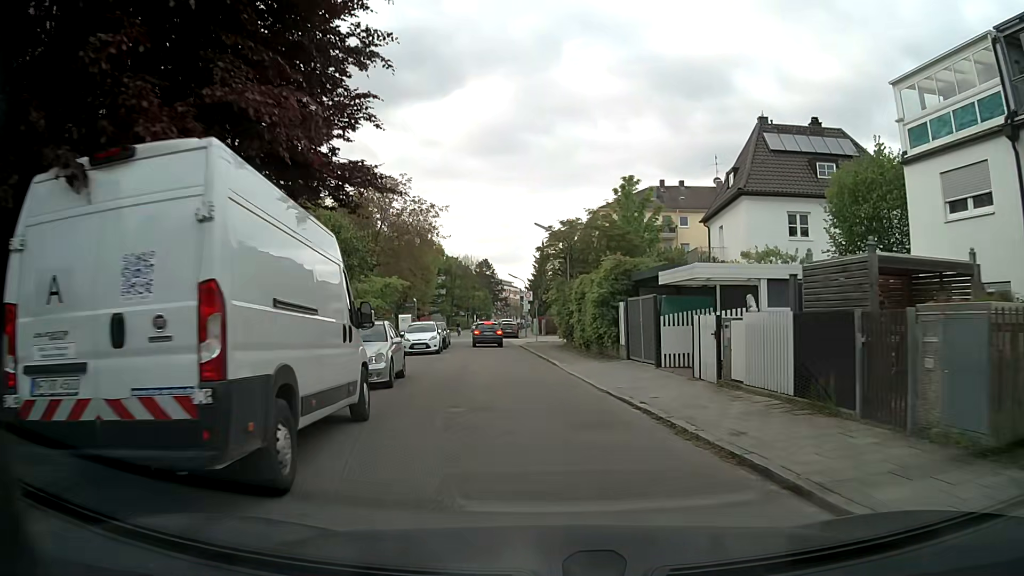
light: Day
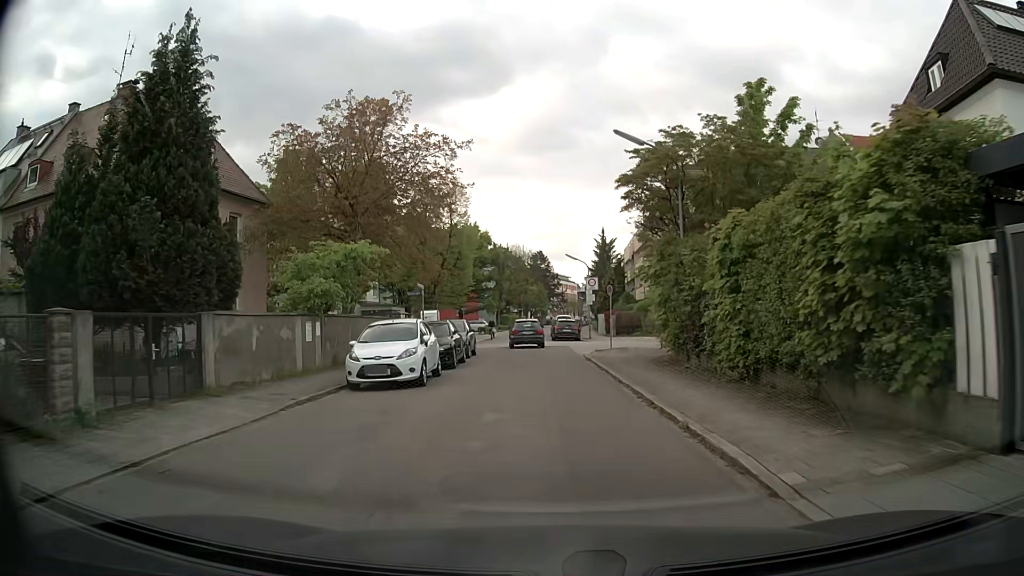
(-1.0, +15.8) m; -5°
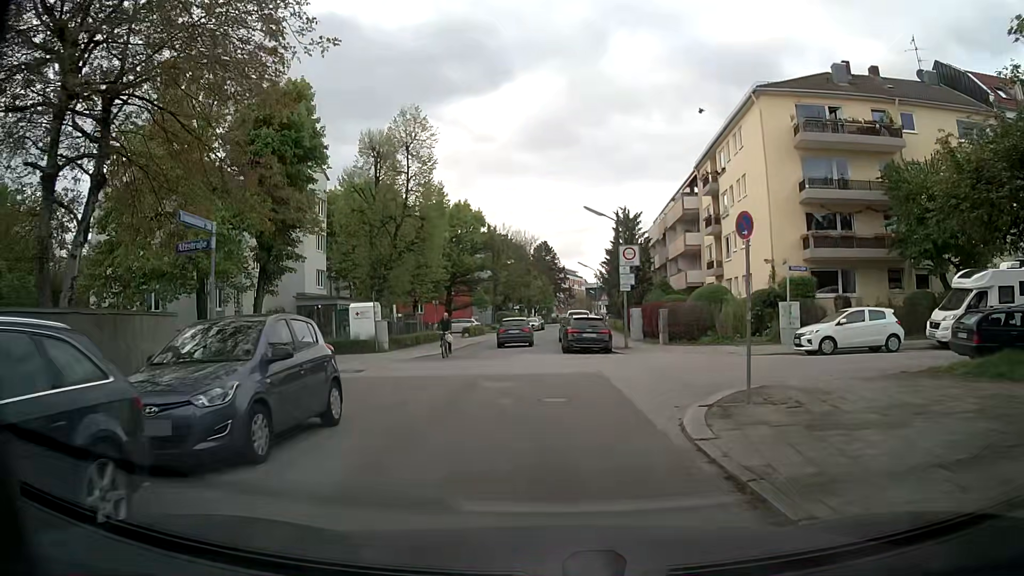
(0.0, +18.8) m; 0°
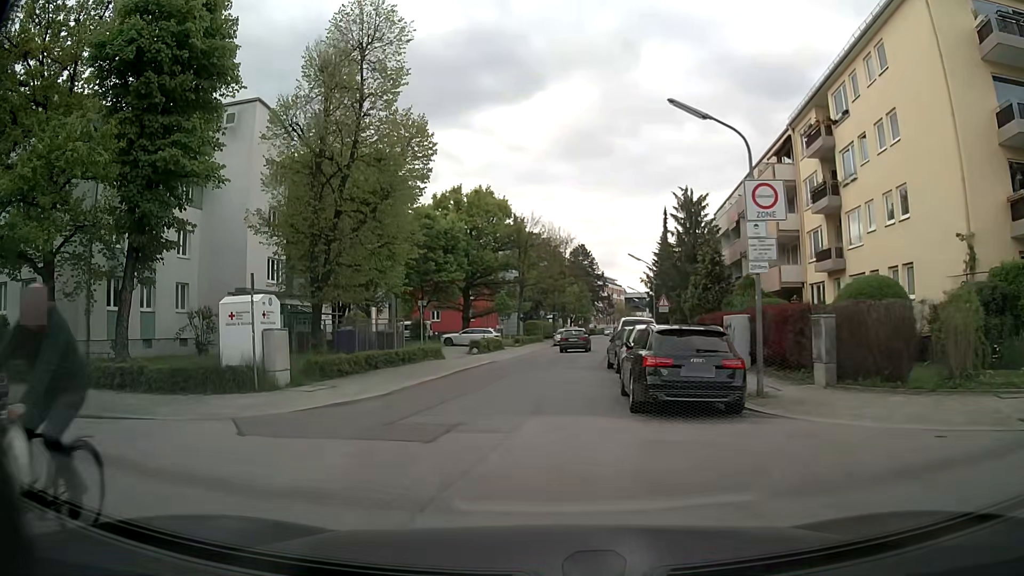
(-0.1, +15.0) m; -3°
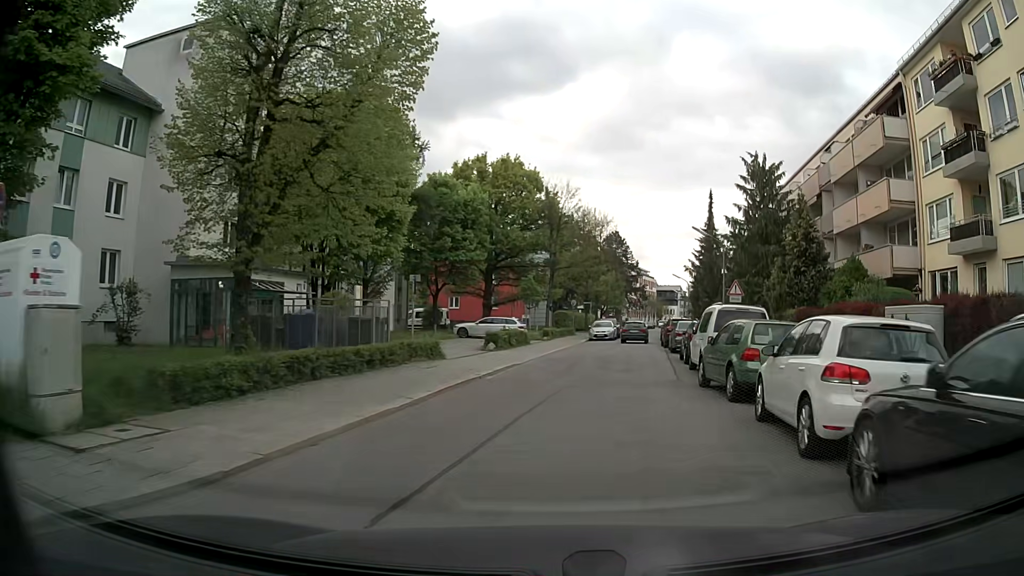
(-0.6, +9.7) m; -3°
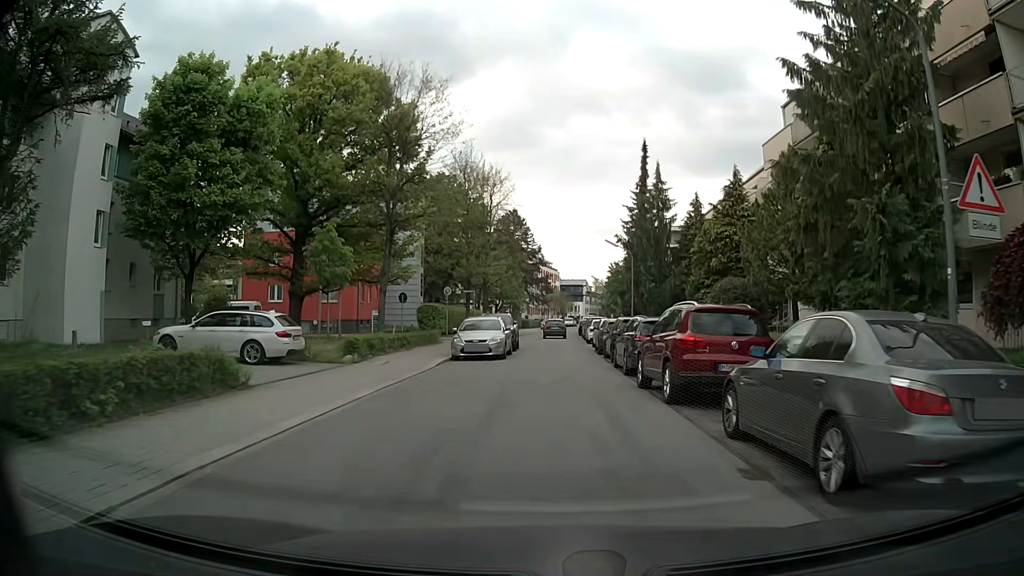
(+2.7, +26.0) m; +10°
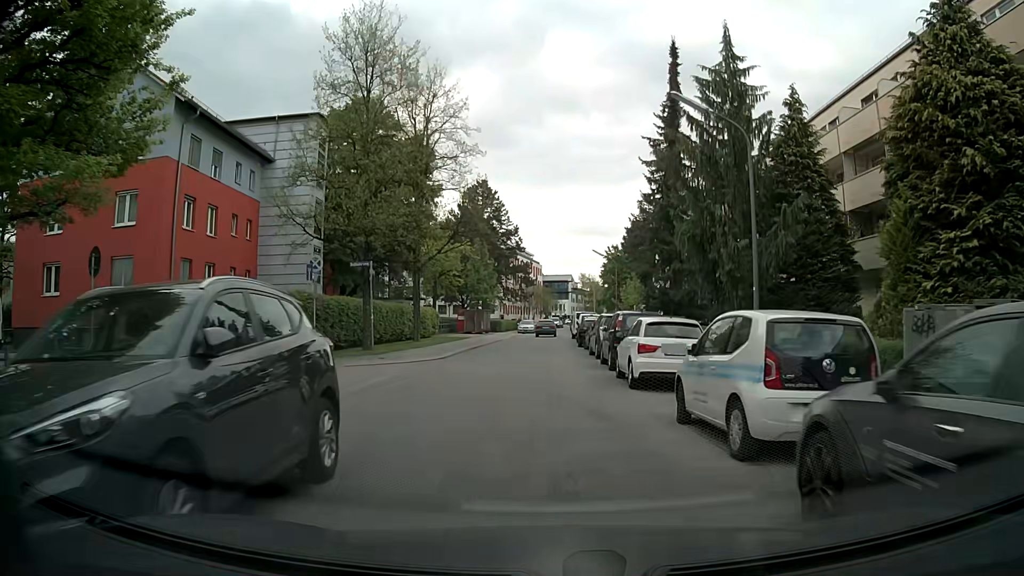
(-0.2, +26.1) m; +1°
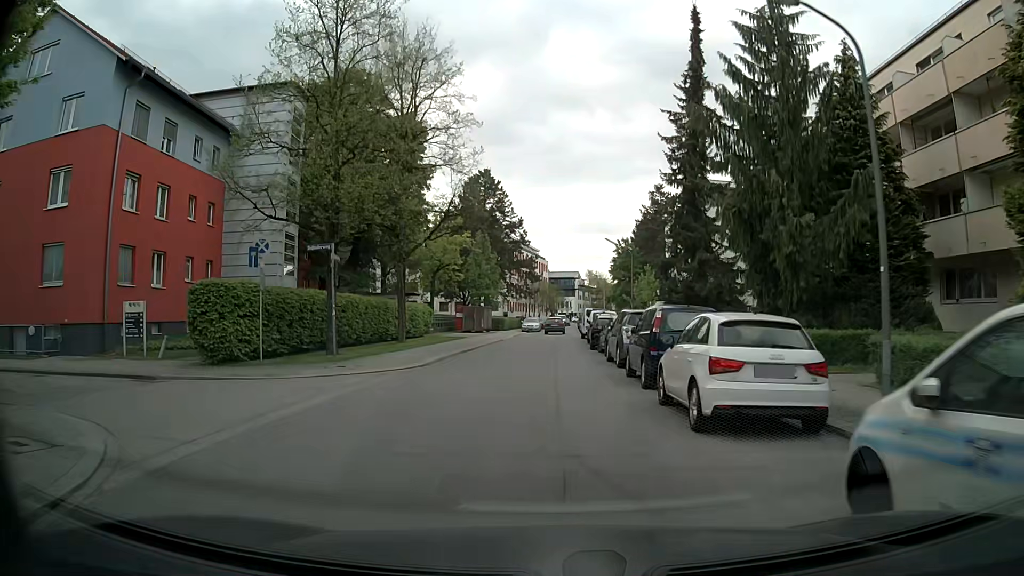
(-0.1, +5.3) m; -1°
(0, +10) (0, +20) (0, +30) (0, +40) (+1, +50) (+1, +60) (+2, +70) (+2, +80) (+2, +90) (+3, +100) m
